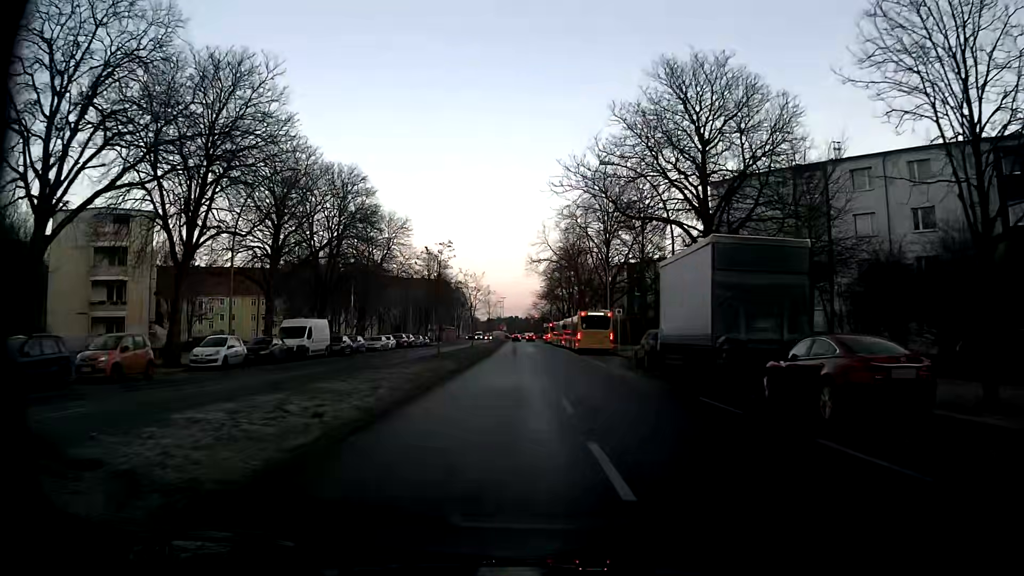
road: secondary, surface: asphalt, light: Day
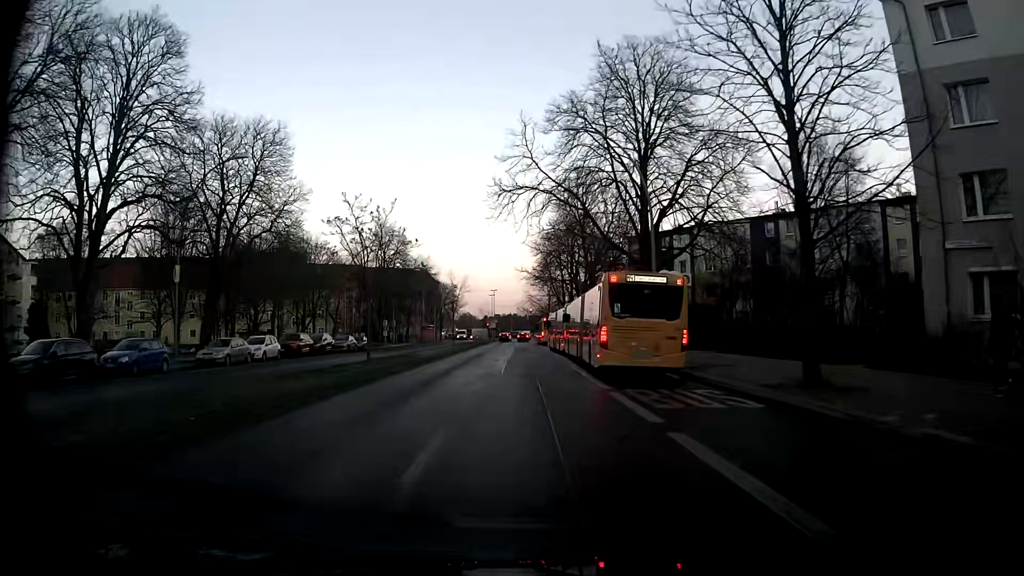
(+0.5, +29.7) m; +1°
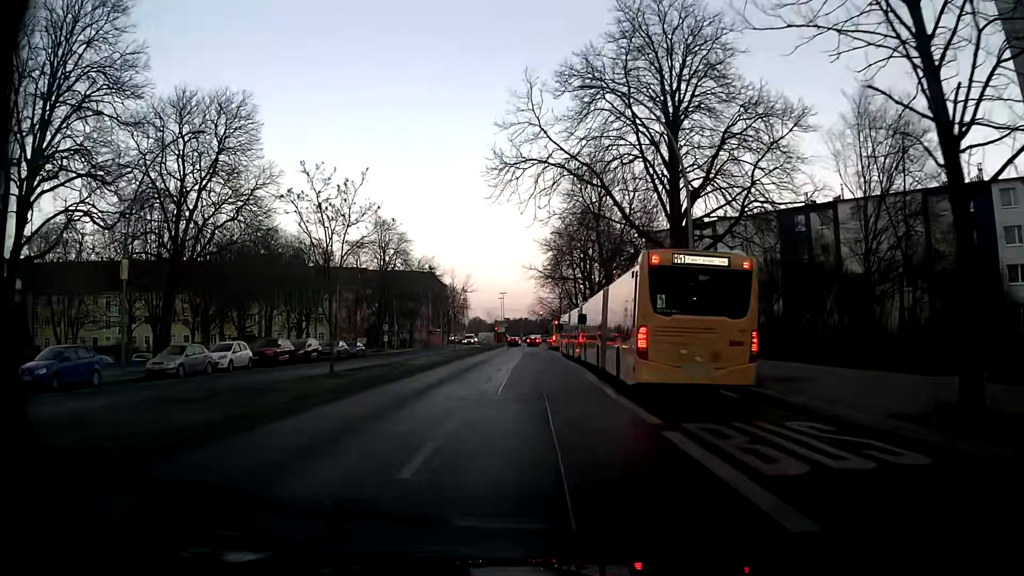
(-0.1, +5.7) m; -1°
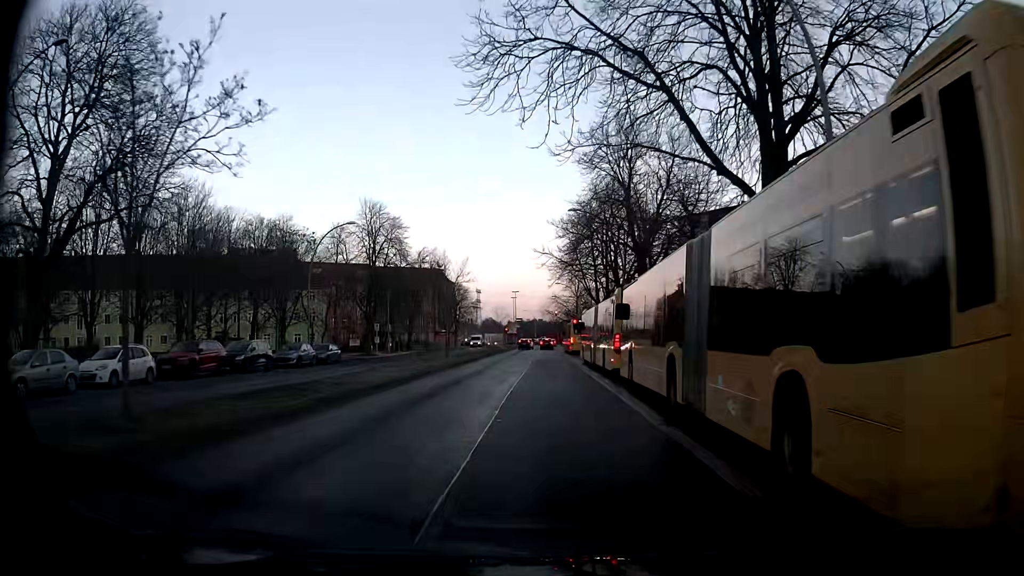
(-0.3, +11.3) m; -2°
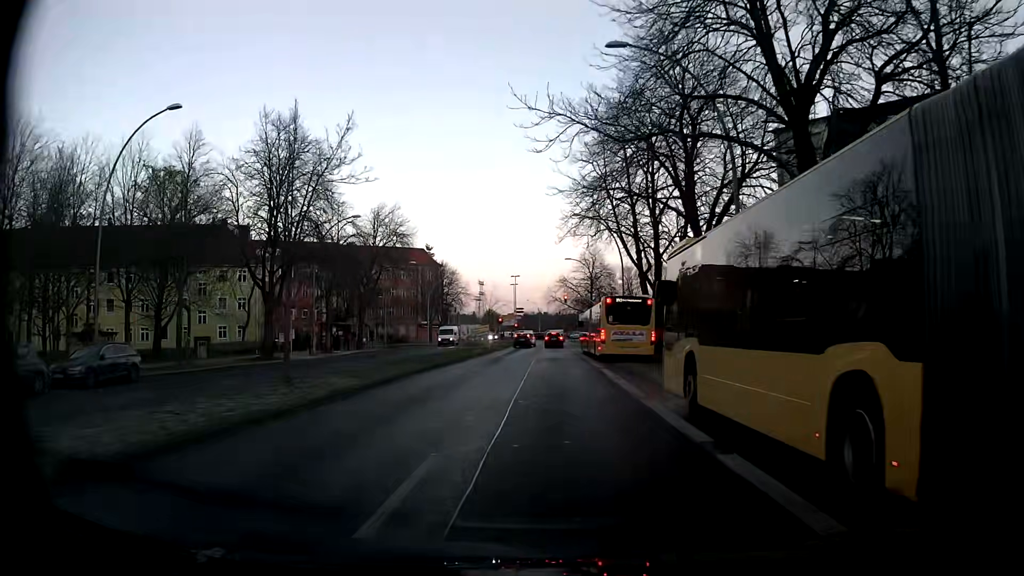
(-0.3, +26.8) m; -1°
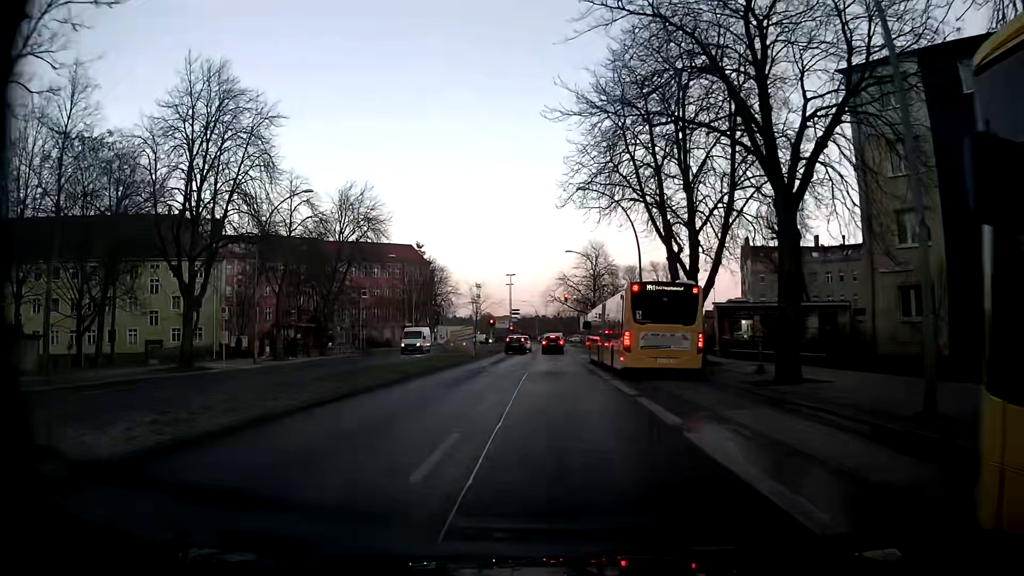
(0.0, +10.3) m; 0°
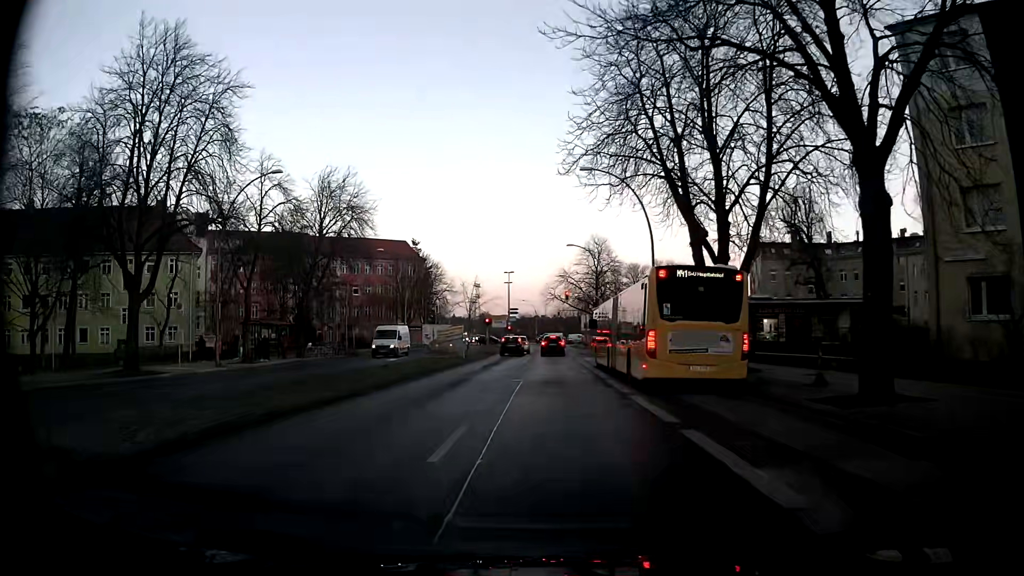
(+0.1, +5.0) m; +1°
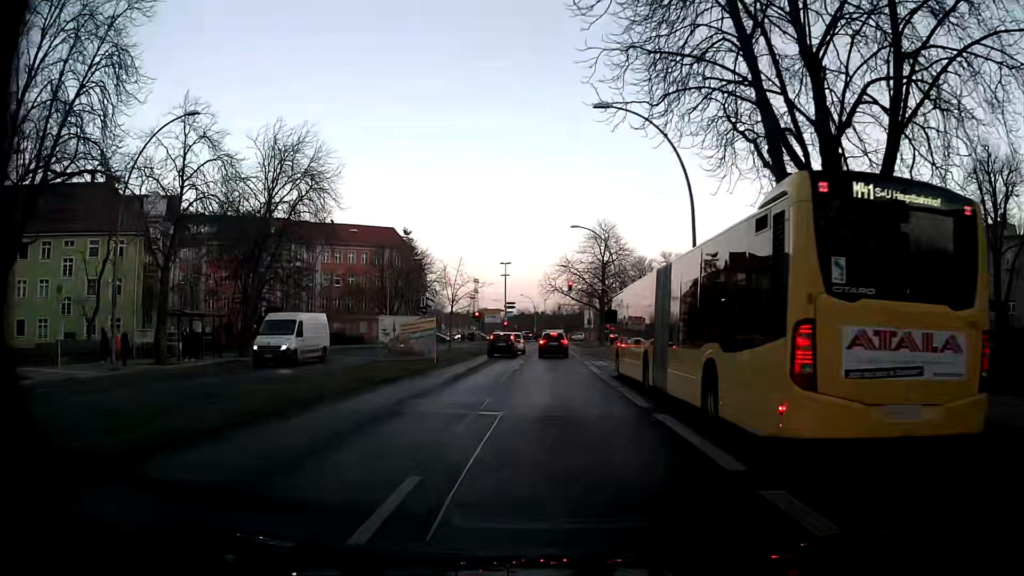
(0.0, +9.7) m; -1°
